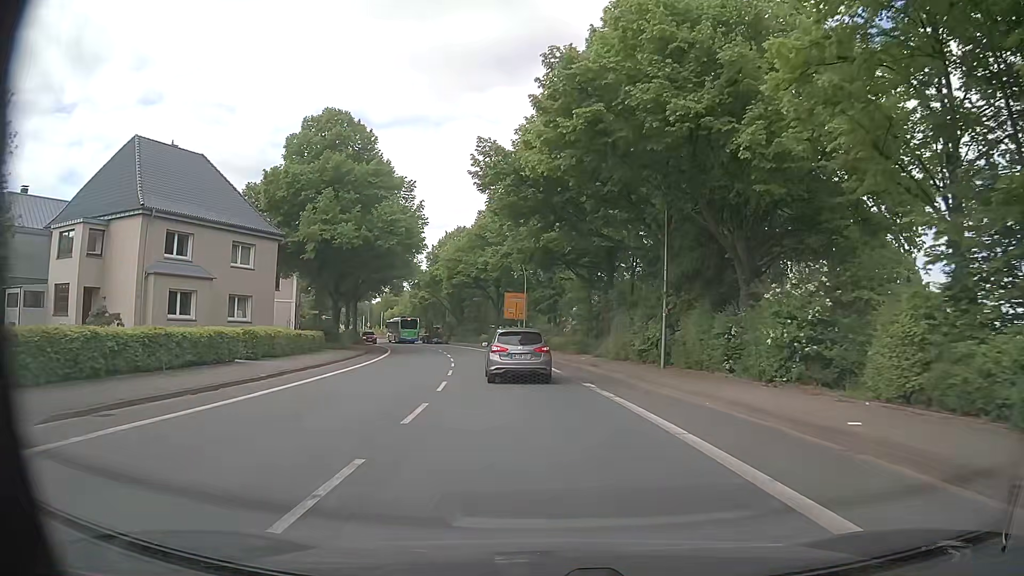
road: primary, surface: asphalt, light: Day
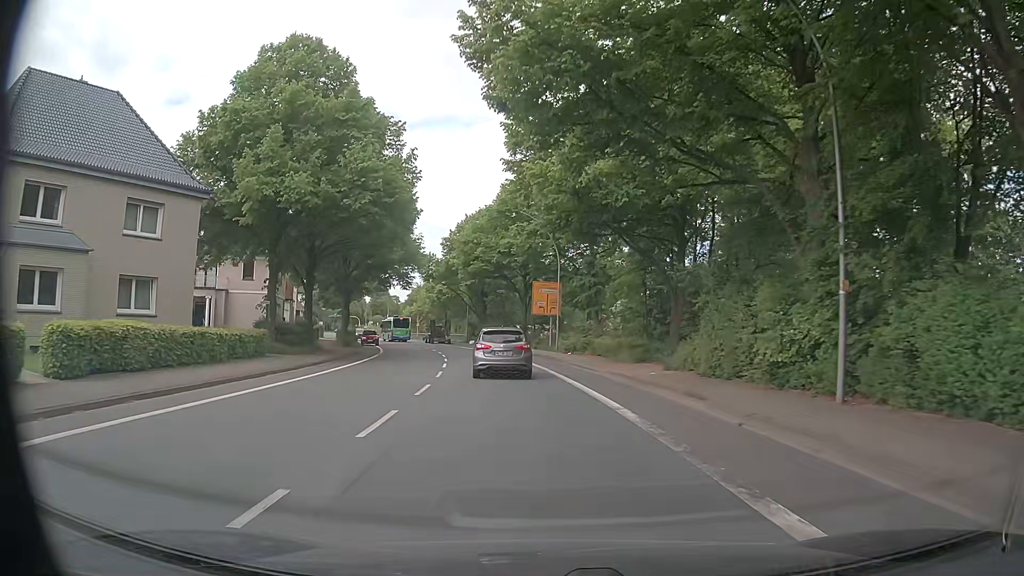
(-0.3, +13.8) m; -3°
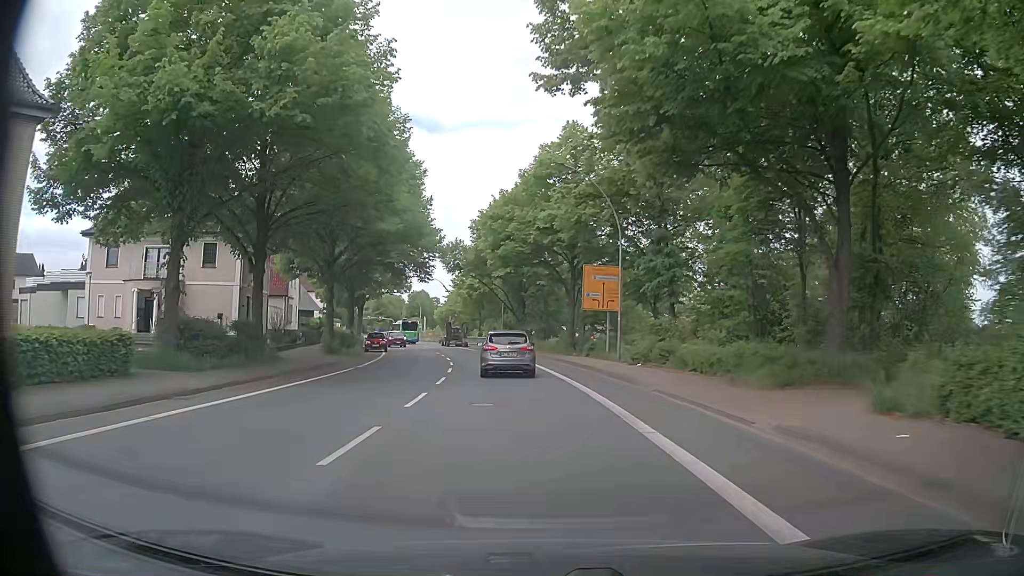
(-0.3, +14.0) m; -3°
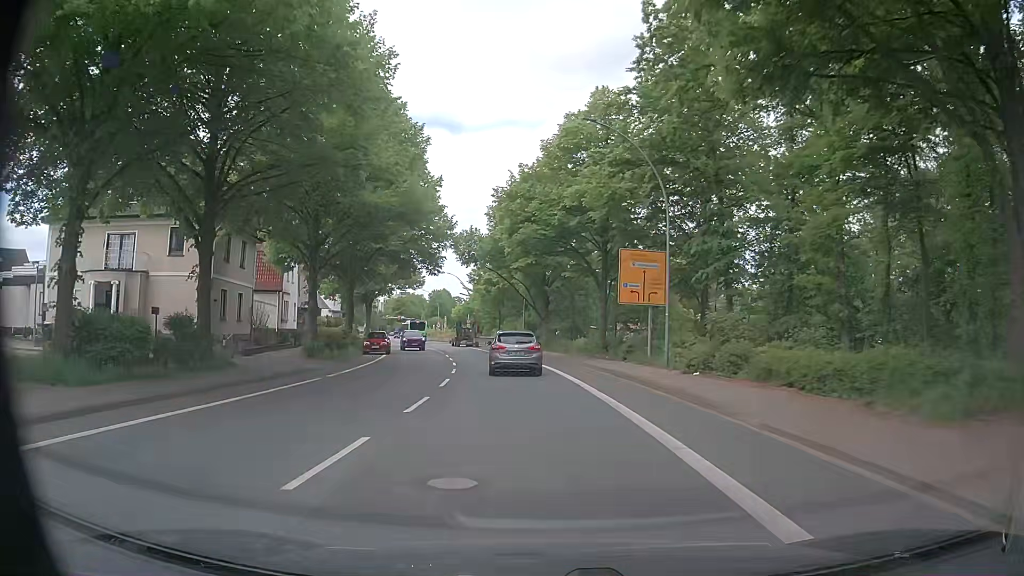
(-0.1, +7.1) m; -2°
(0, +10) (-1, +20) (-2, +30) (-4, +40) (-6, +50) (-8, +59) (-10, +69) (-13, +79) (-16, +88) (-19, +98) m
